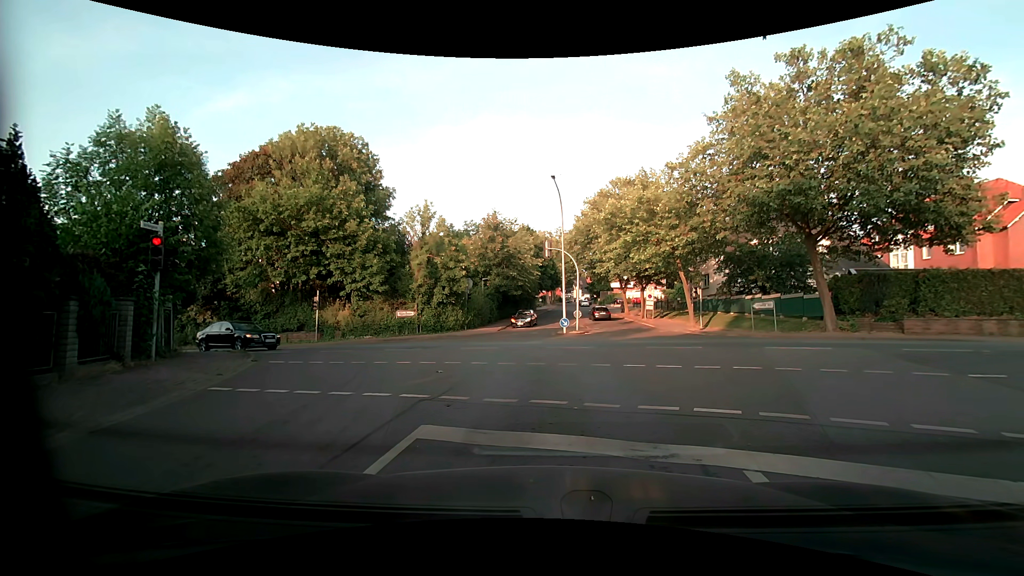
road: residential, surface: asphalt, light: Day
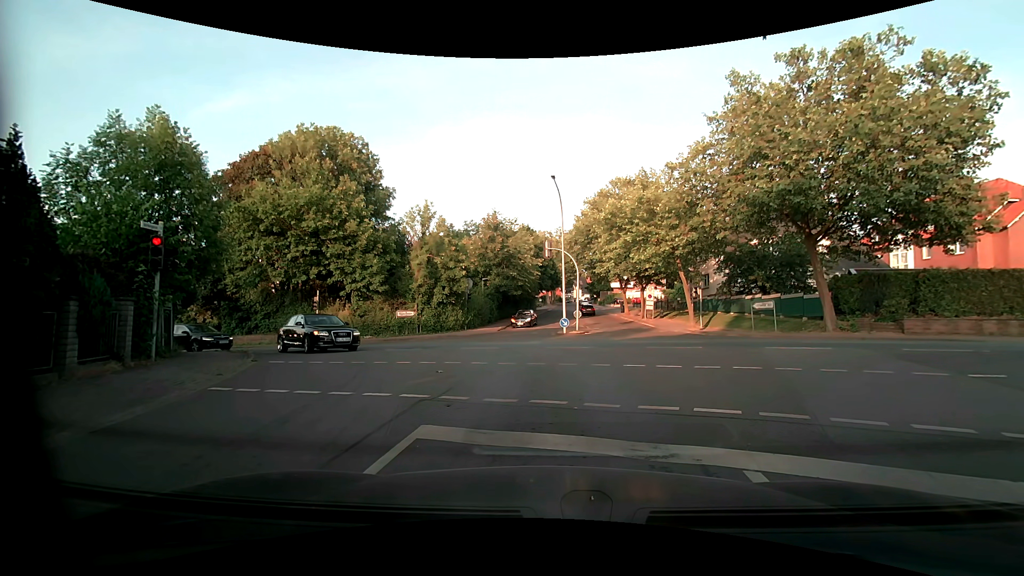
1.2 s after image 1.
(0.0, 0.0) m; 0°
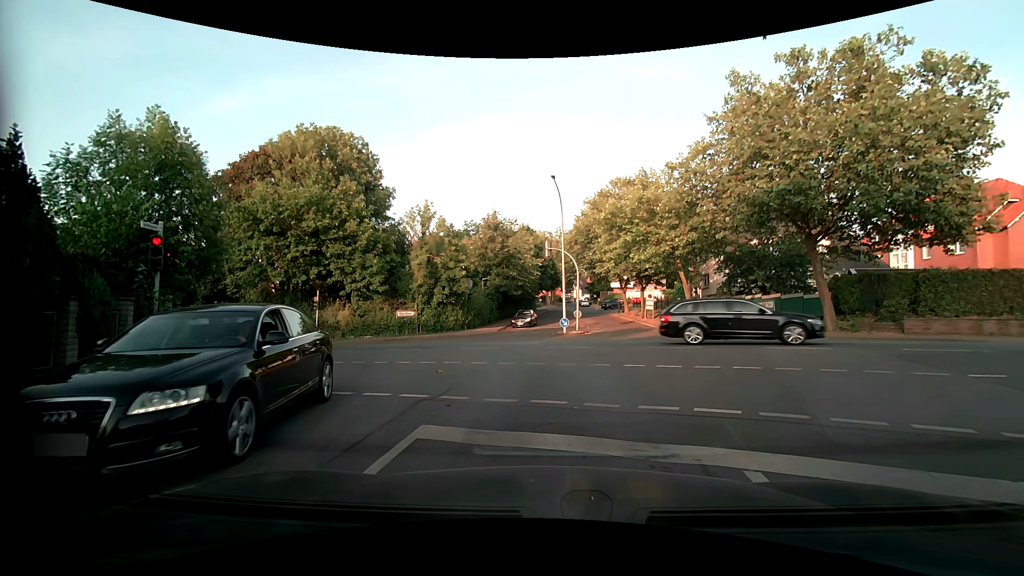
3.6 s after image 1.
(0.0, 0.0) m; 0°
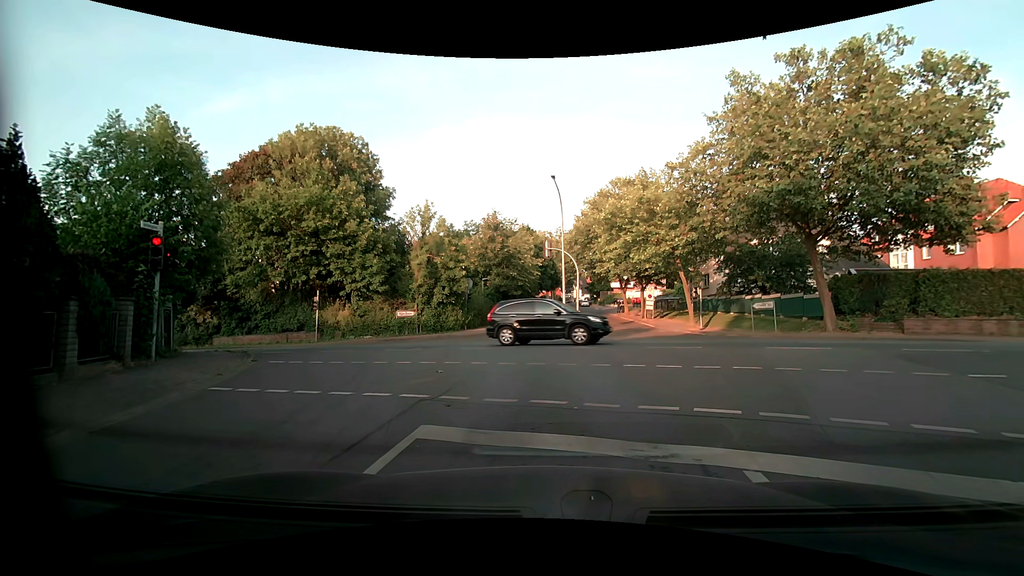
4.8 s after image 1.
(0.0, 0.0) m; 0°
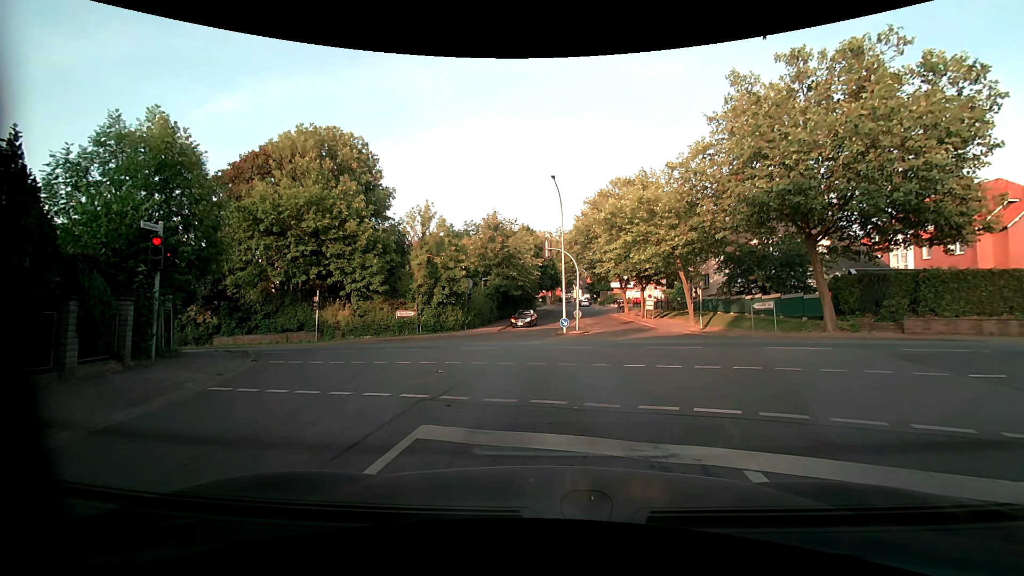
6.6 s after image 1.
(0.0, 0.0) m; 0°
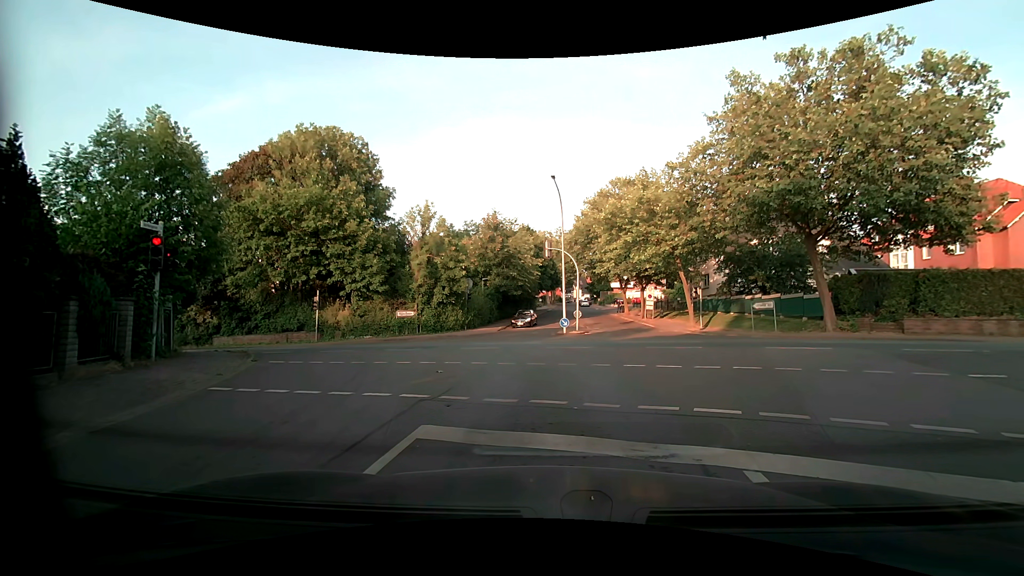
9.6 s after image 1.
(0.0, 0.0) m; 0°
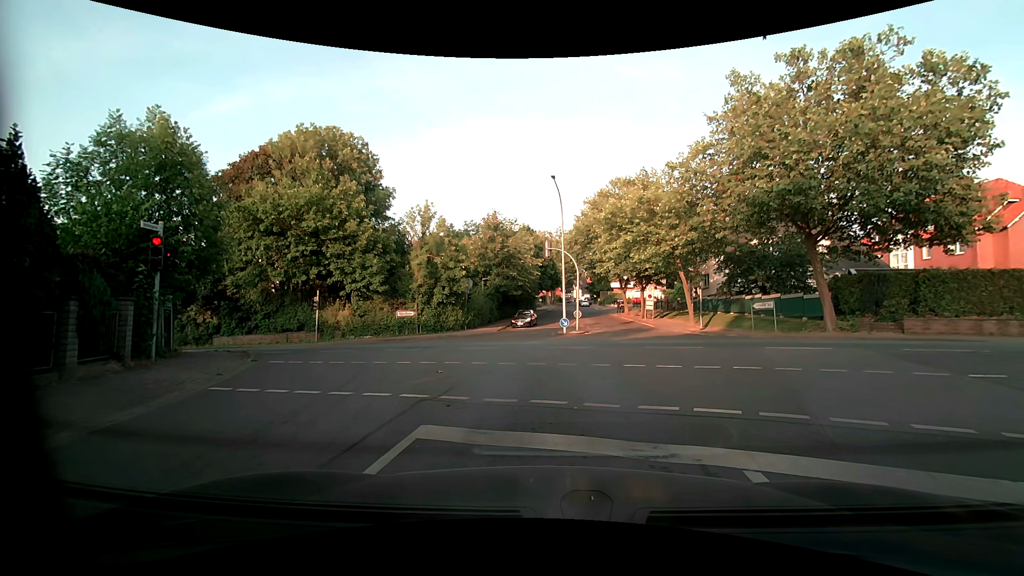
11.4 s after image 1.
(0.0, 0.0) m; 0°
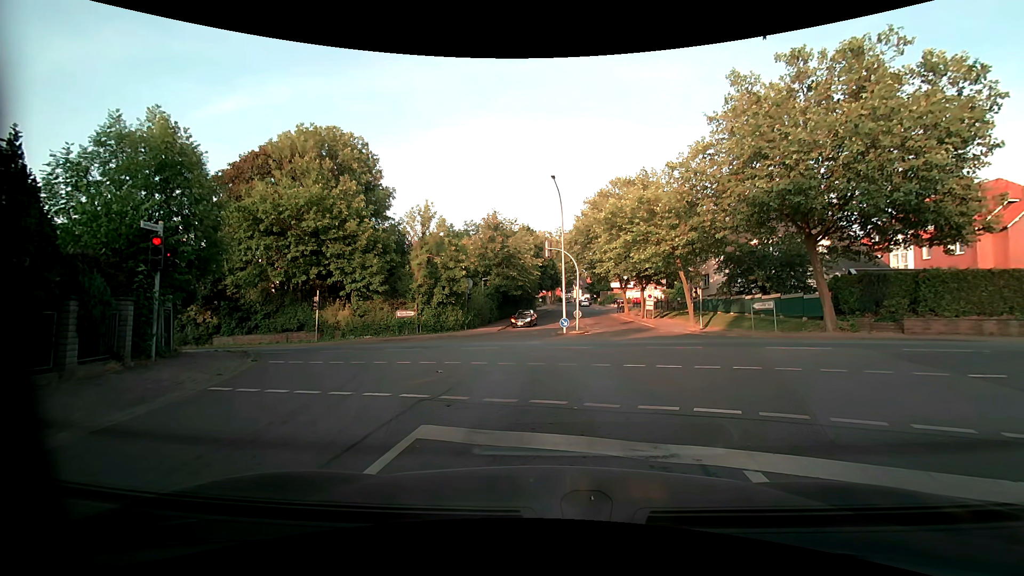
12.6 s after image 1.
(0.0, 0.0) m; 0°
